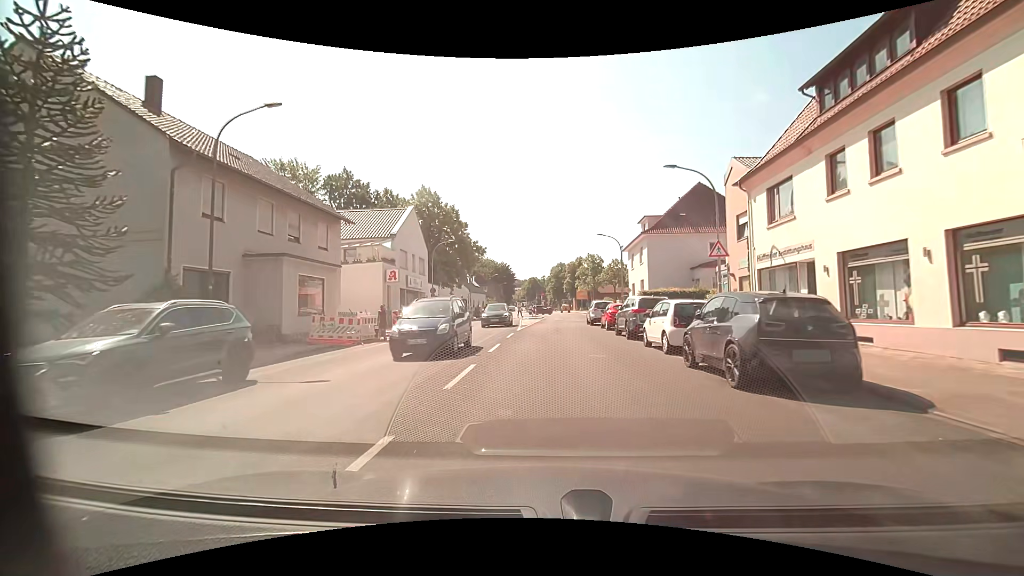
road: tertiary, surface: asphalt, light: Day
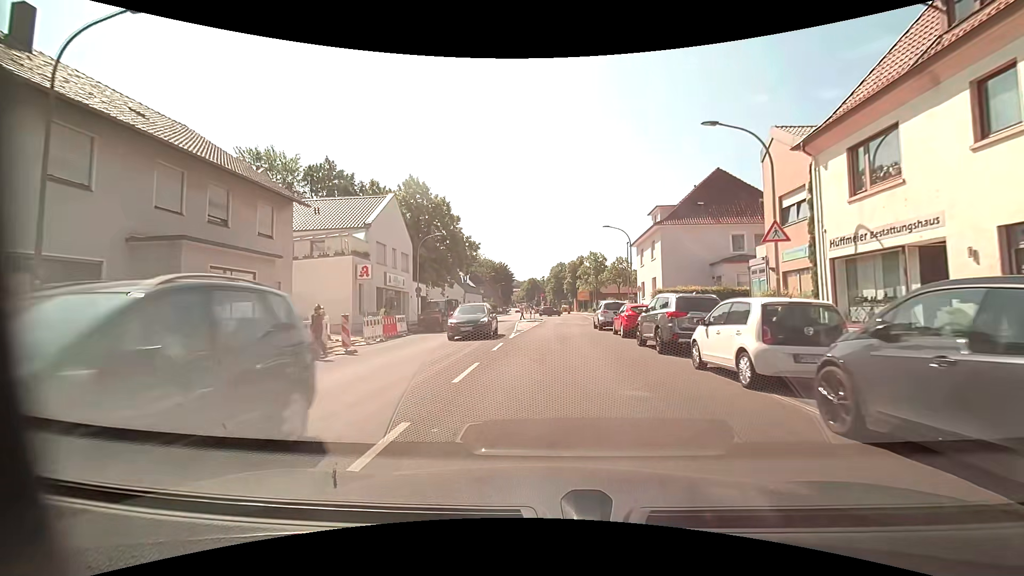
(0.0, +5.3) m; 0°
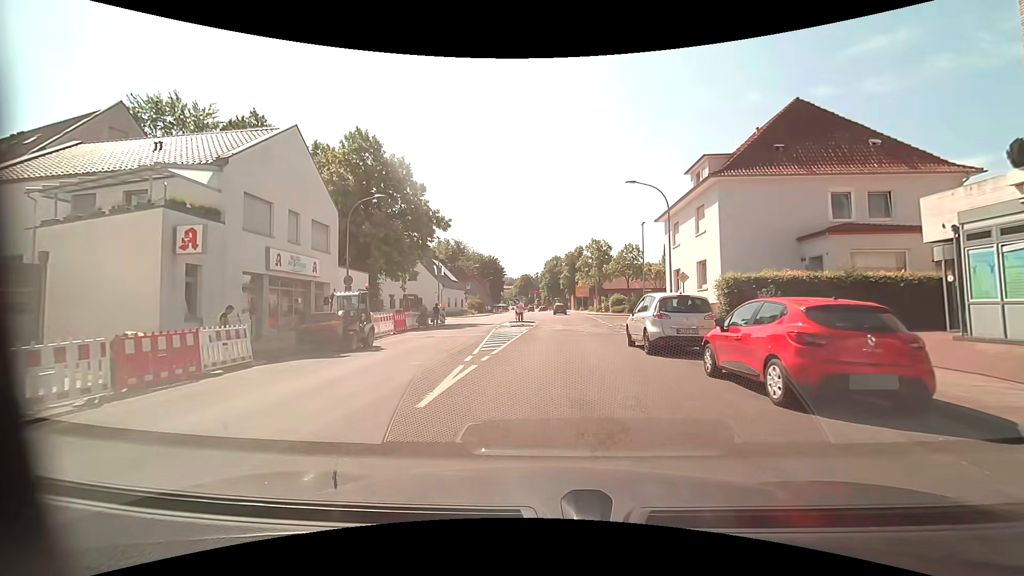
(+0.1, +13.9) m; +1°
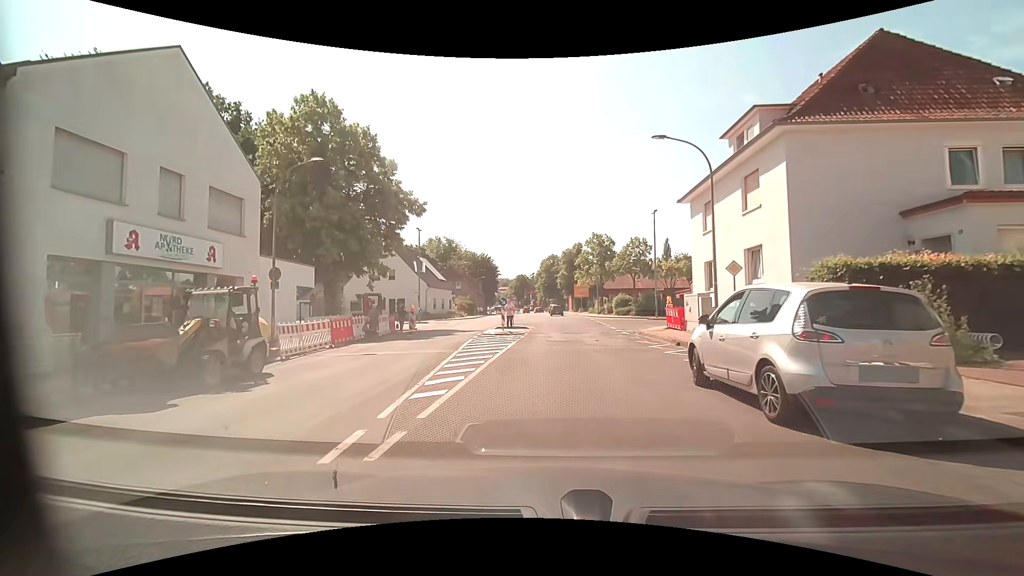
(0.0, +7.2) m; +1°
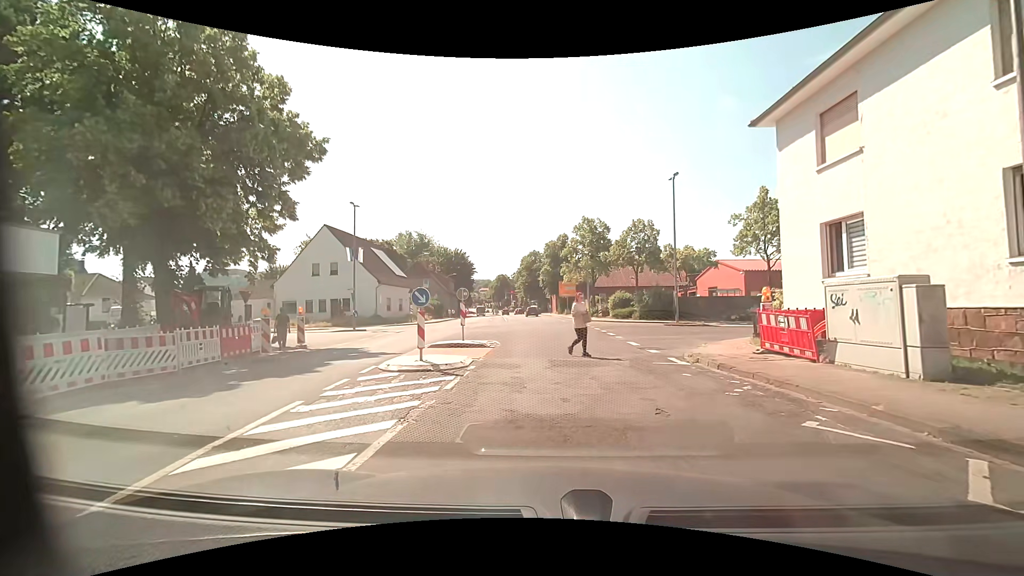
(+0.1, +12.7) m; +2°
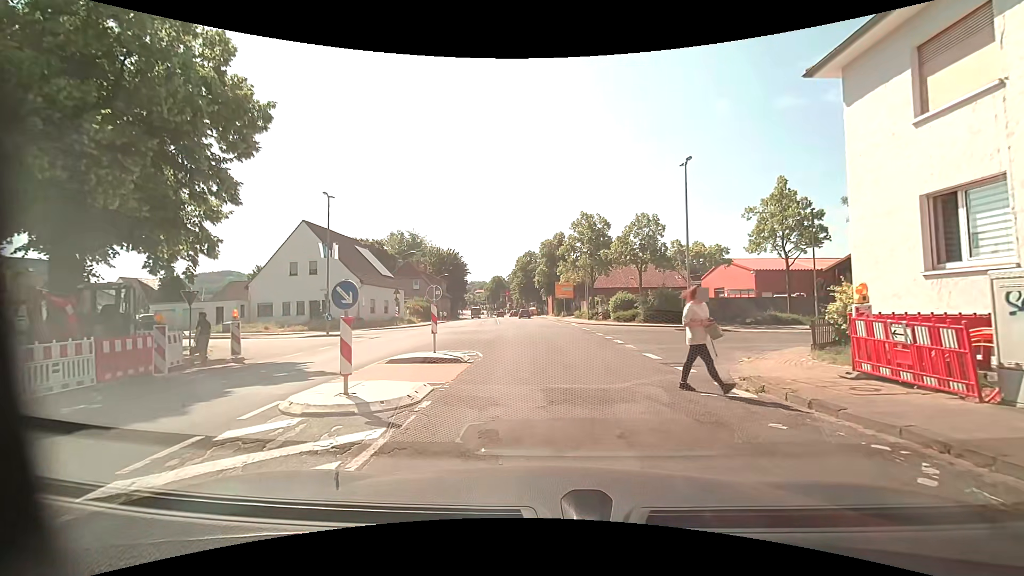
(0.0, +3.9) m; +1°
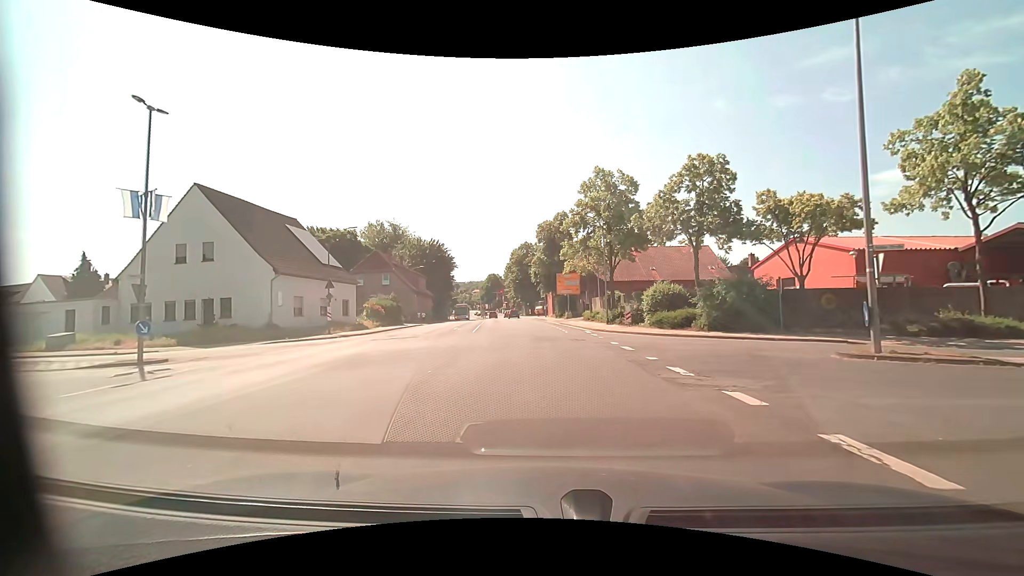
(-0.1, +16.6) m; 0°
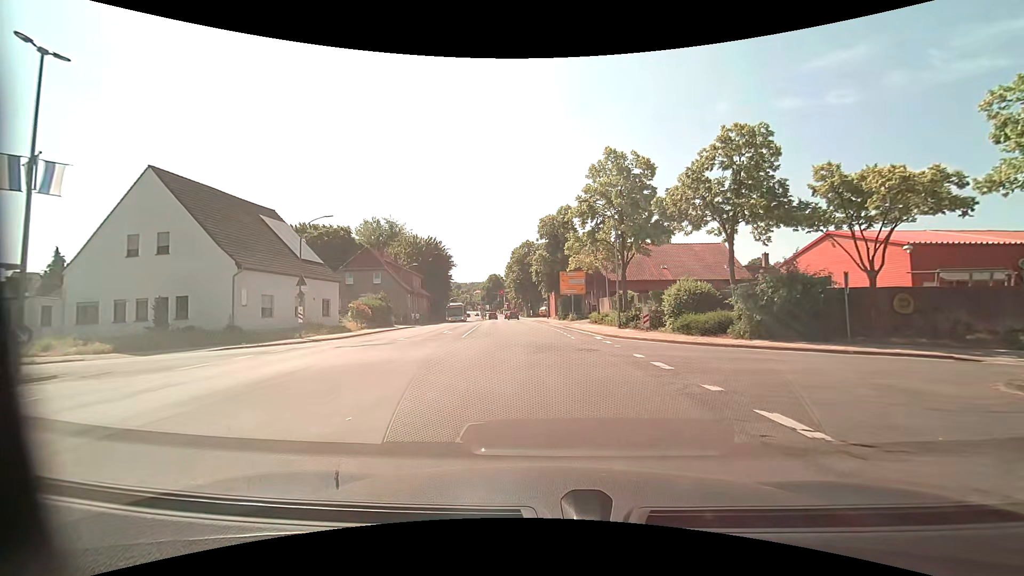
(-0.1, +4.7) m; -1°
(0, +10) (-1, +20) (-1, +30) (-2, +40) (-2, +50) (-3, +60) (-4, +70) (-5, +80) (-6, +90) (-7, +100) m
